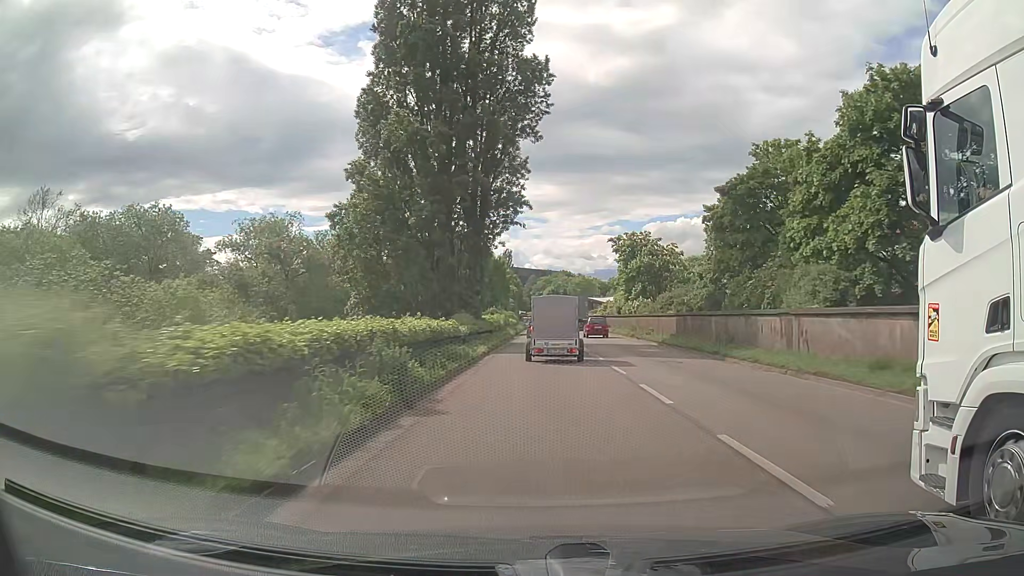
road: trunk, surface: asphalt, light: Day
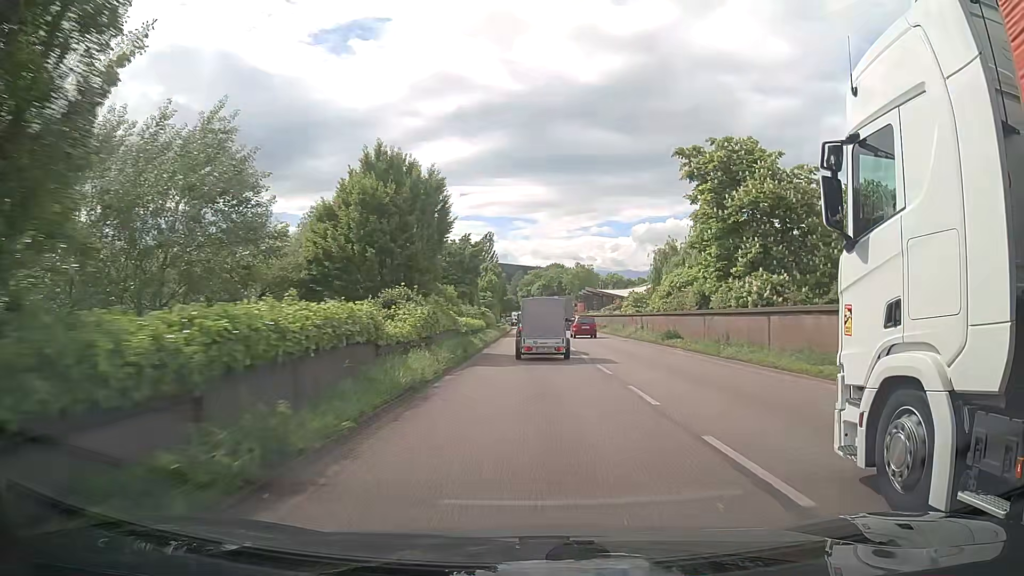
(+0.4, +36.2) m; +1°
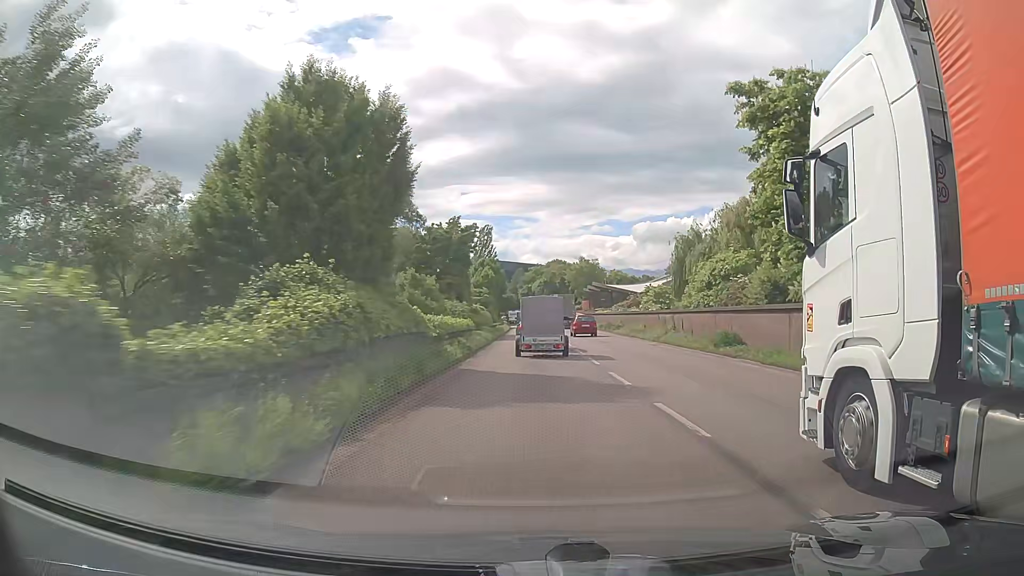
(0.0, +9.3) m; 0°
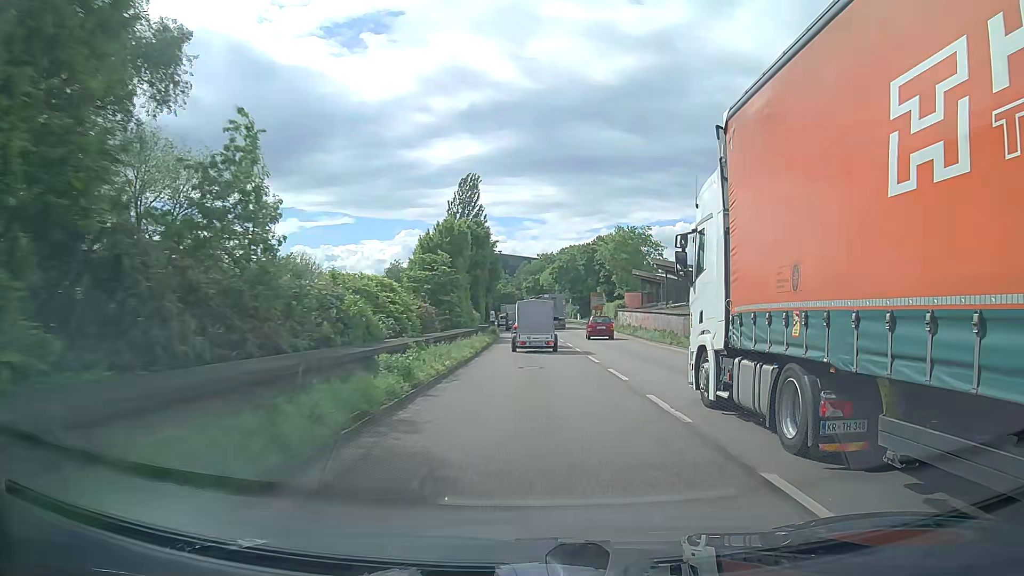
(-0.2, +46.9) m; 0°
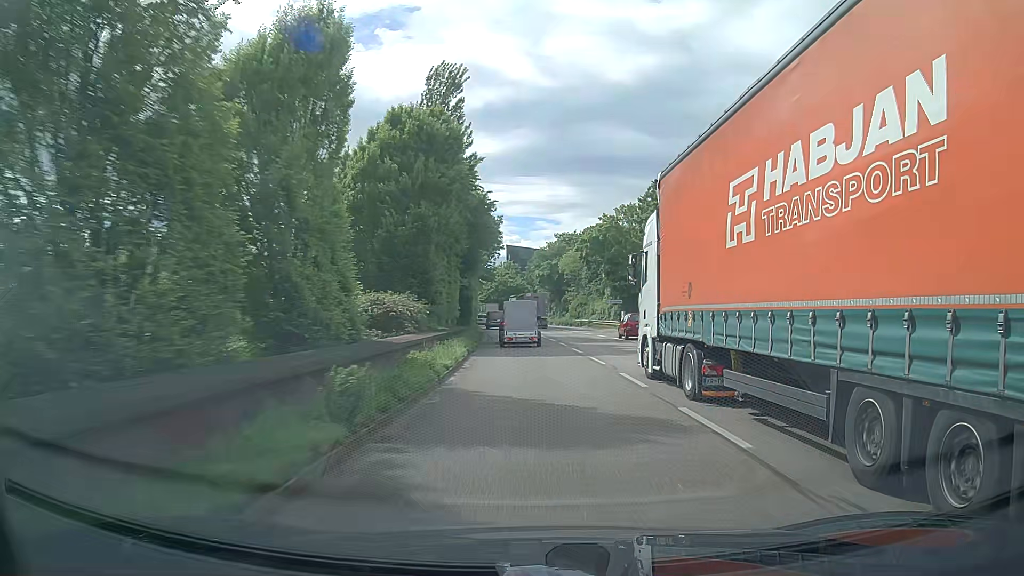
(-0.4, +37.9) m; -1°
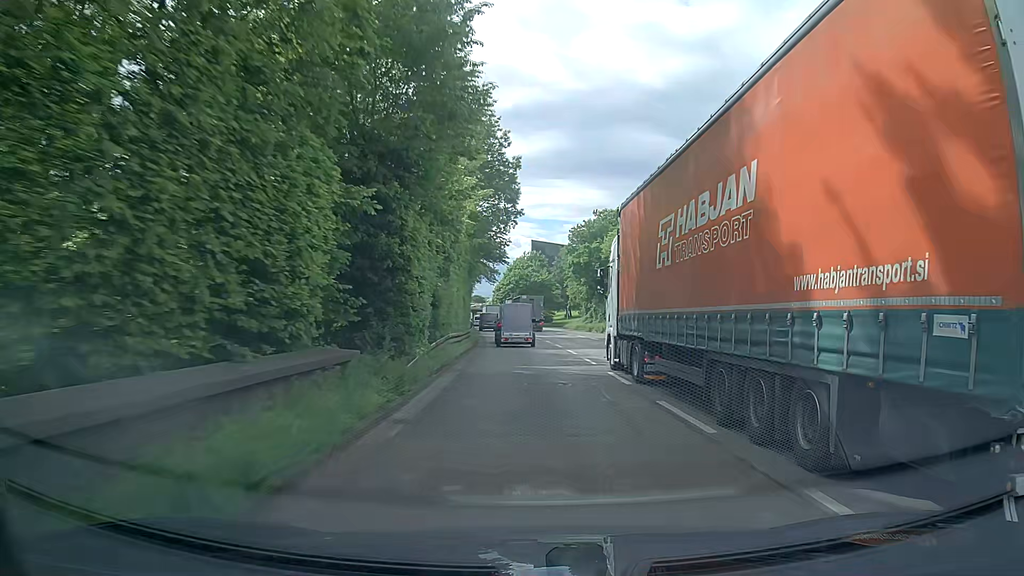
(-0.6, +28.8) m; -3°
